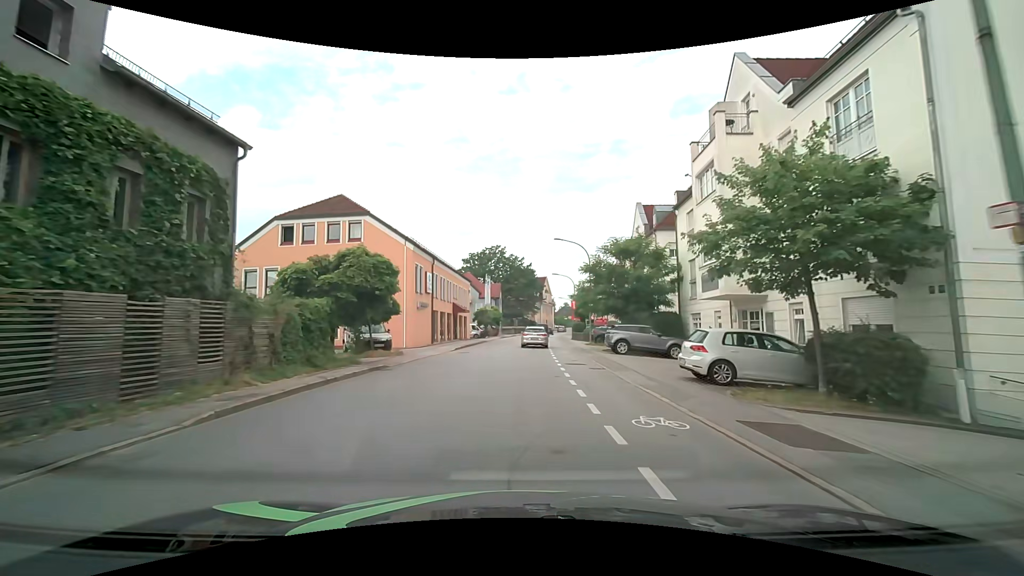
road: tertiary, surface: asphalt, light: Day
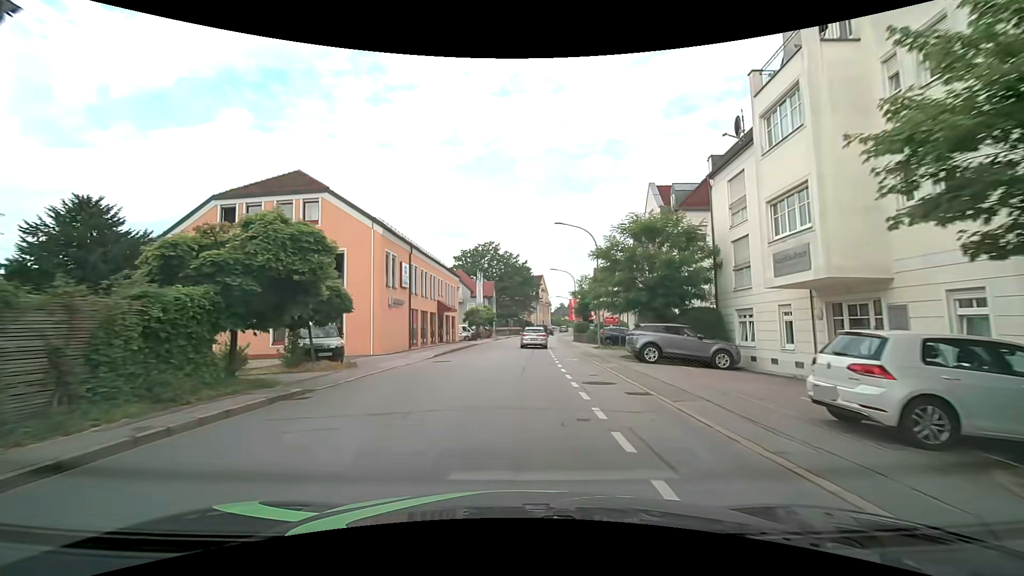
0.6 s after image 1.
(+0.1, +6.5) m; +1°
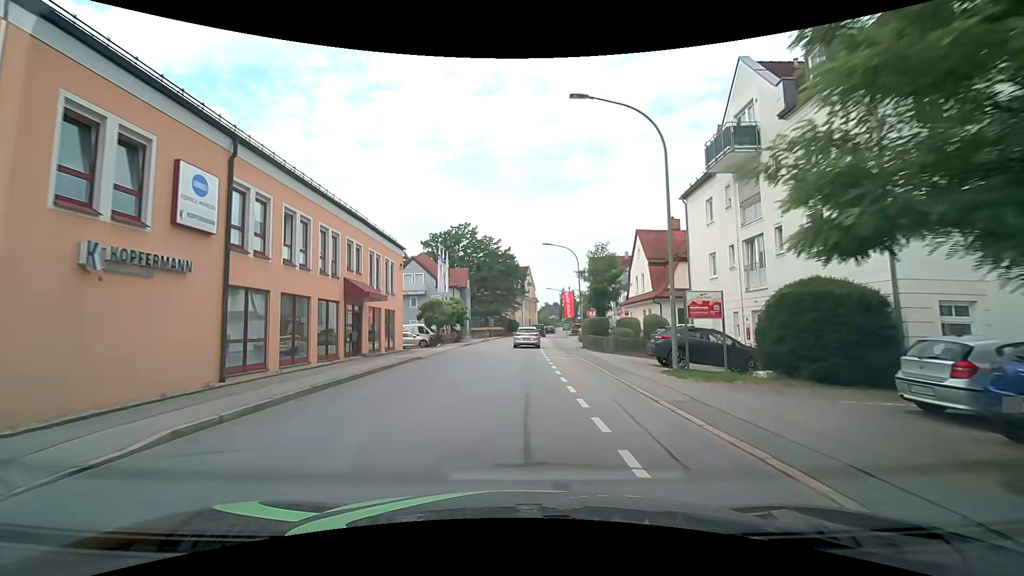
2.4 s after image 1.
(+0.3, +19.3) m; +2°
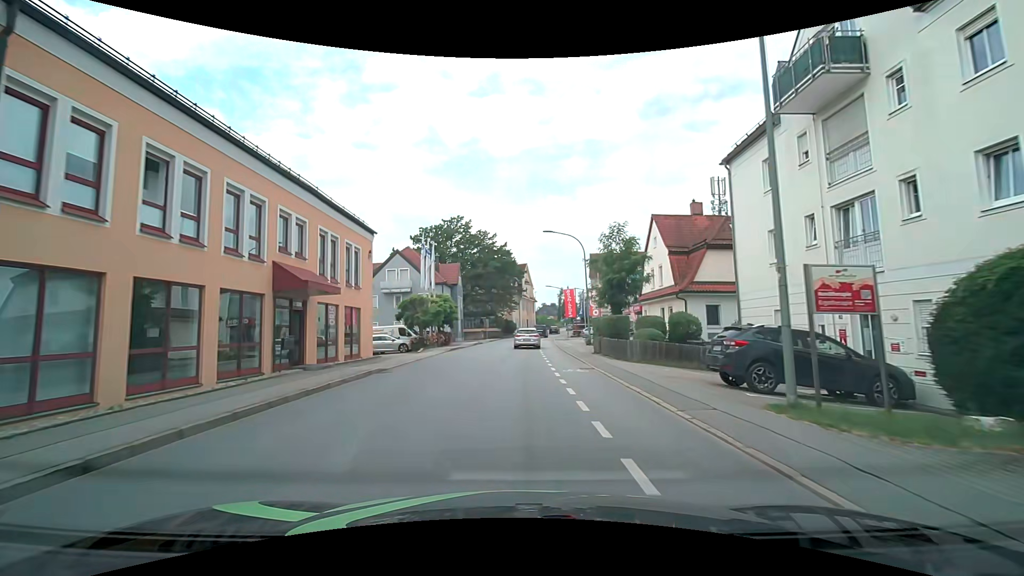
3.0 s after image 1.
(0.0, +6.4) m; 0°
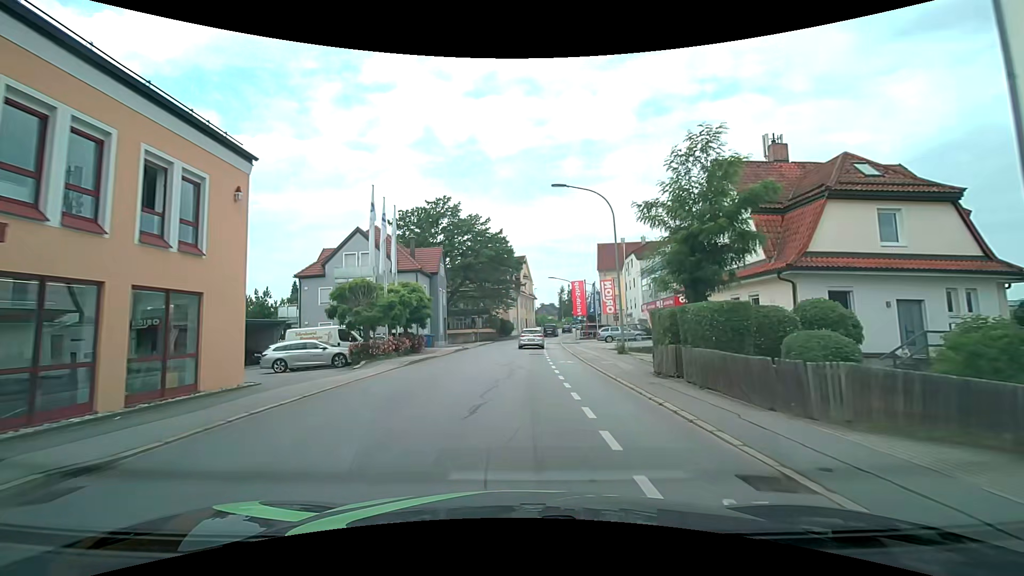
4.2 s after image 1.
(0.0, +12.8) m; 0°
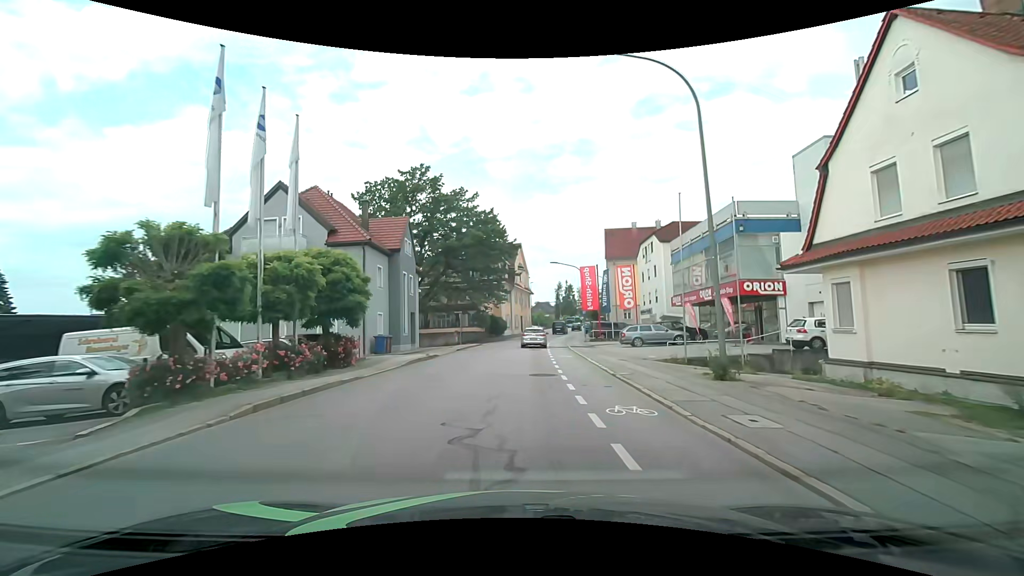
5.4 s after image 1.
(0.0, +12.9) m; 0°
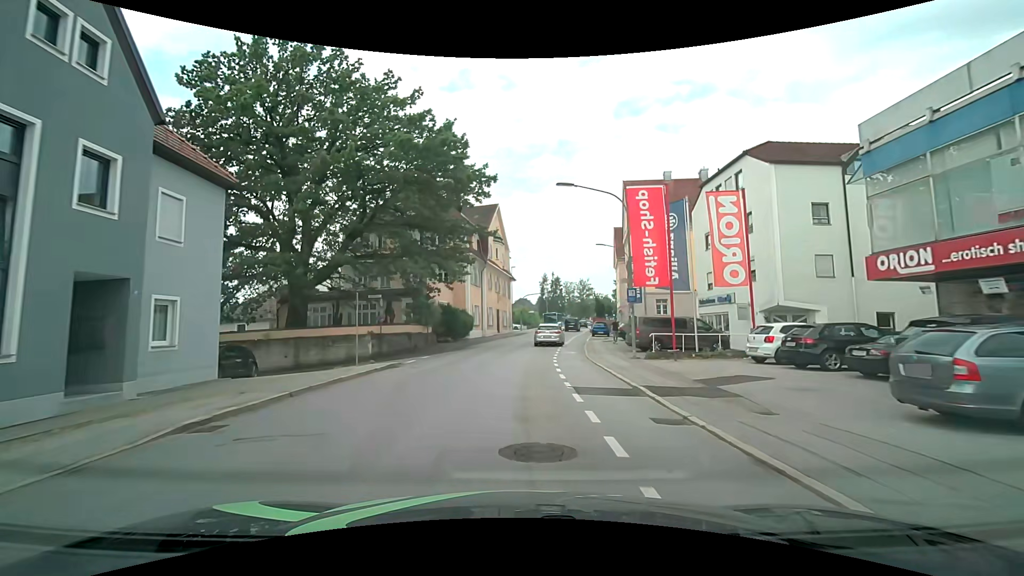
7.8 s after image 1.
(+0.5, +26.1) m; +2°
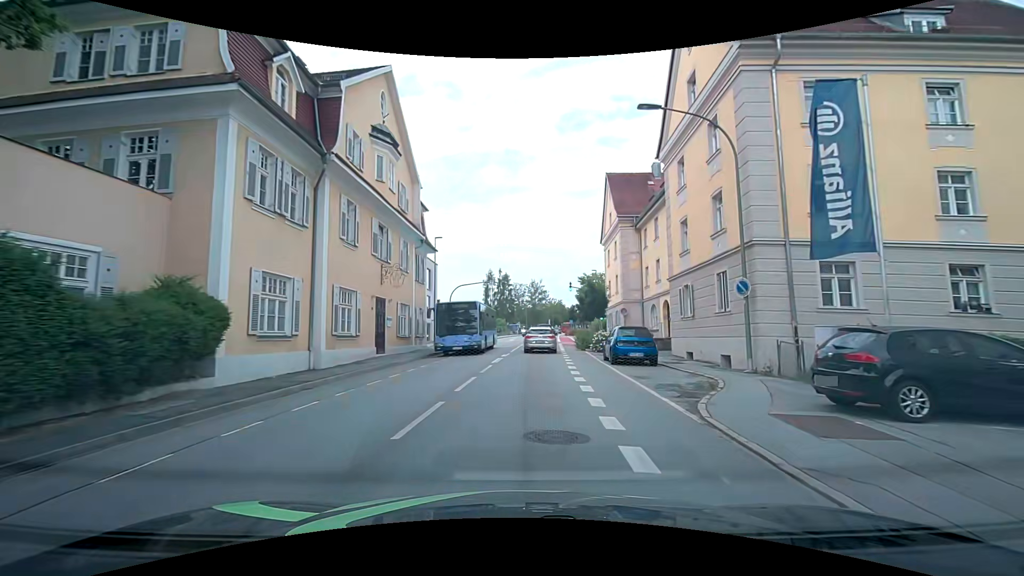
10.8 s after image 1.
(+1.4, +31.6) m; +6°
(0, +10) (+1, +20) (+1, +30) (+1, +40) (+2, +50) (+2, +60) (+3, +70) (+4, +80) (+5, +90) (+6, +100) m
